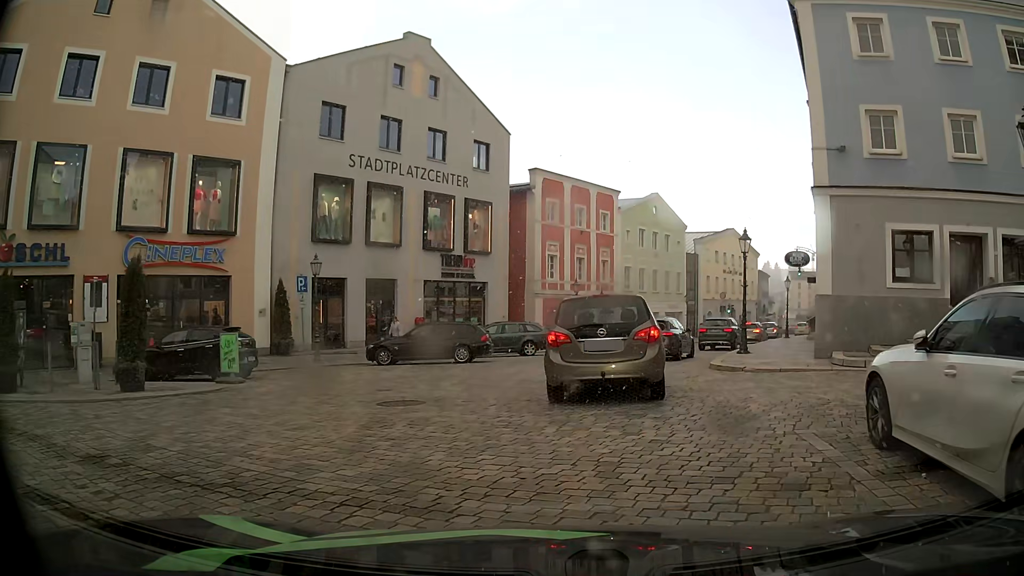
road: tertiary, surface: sett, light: Day
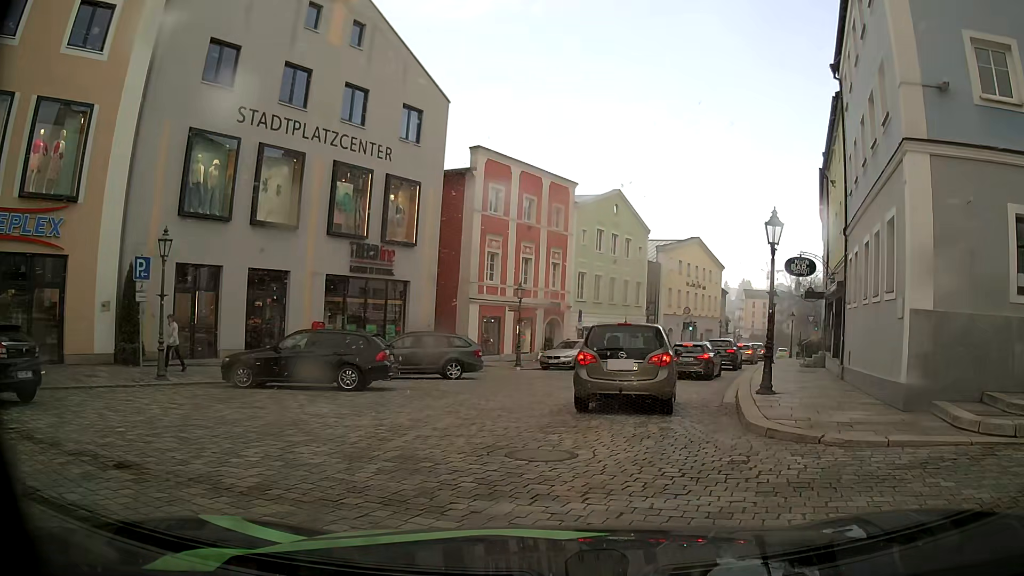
(+0.3, +7.3) m; +5°
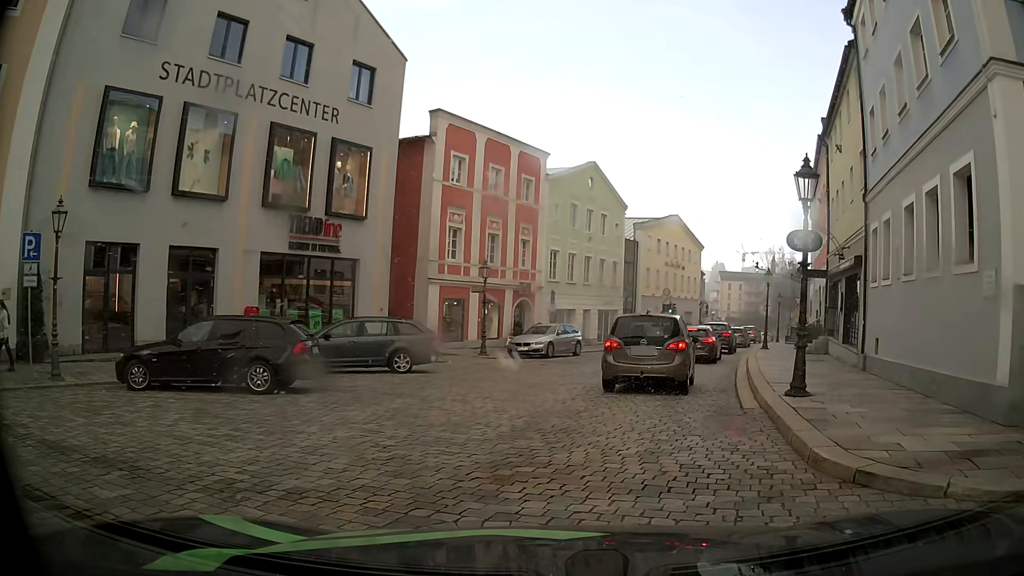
(+0.1, +3.5) m; +2°
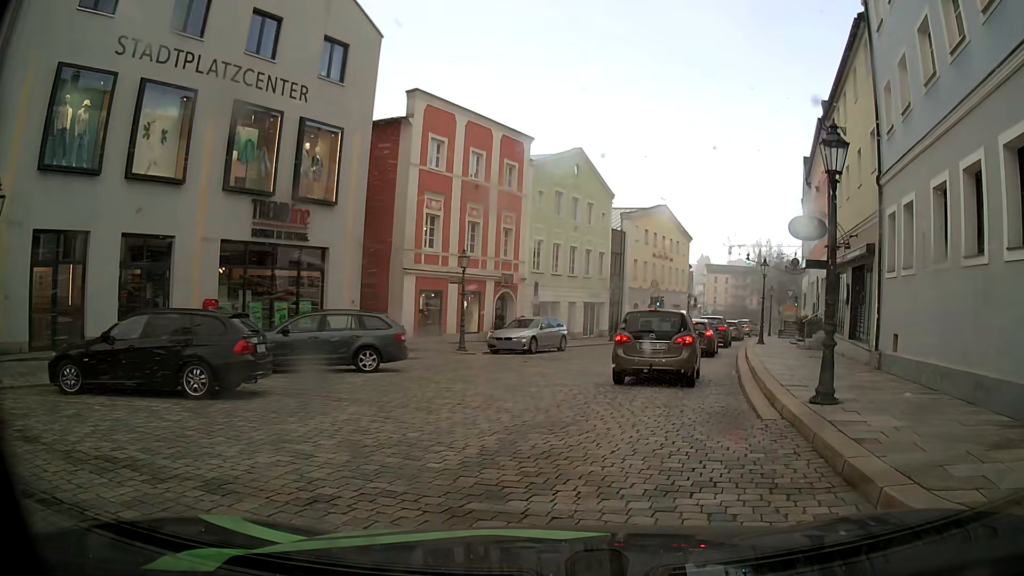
(0.0, +1.8) m; +2°
